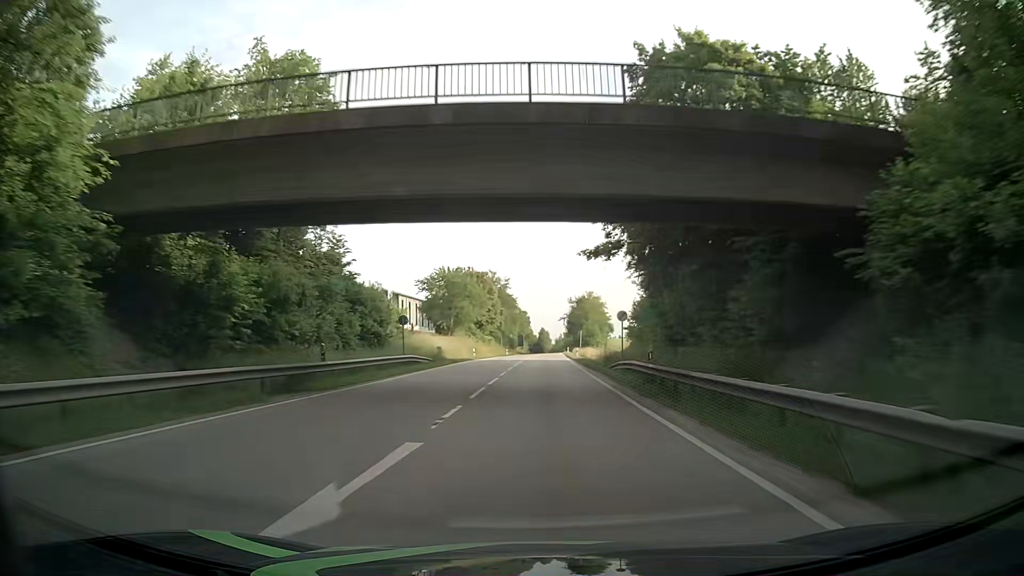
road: primary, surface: asphalt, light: Day
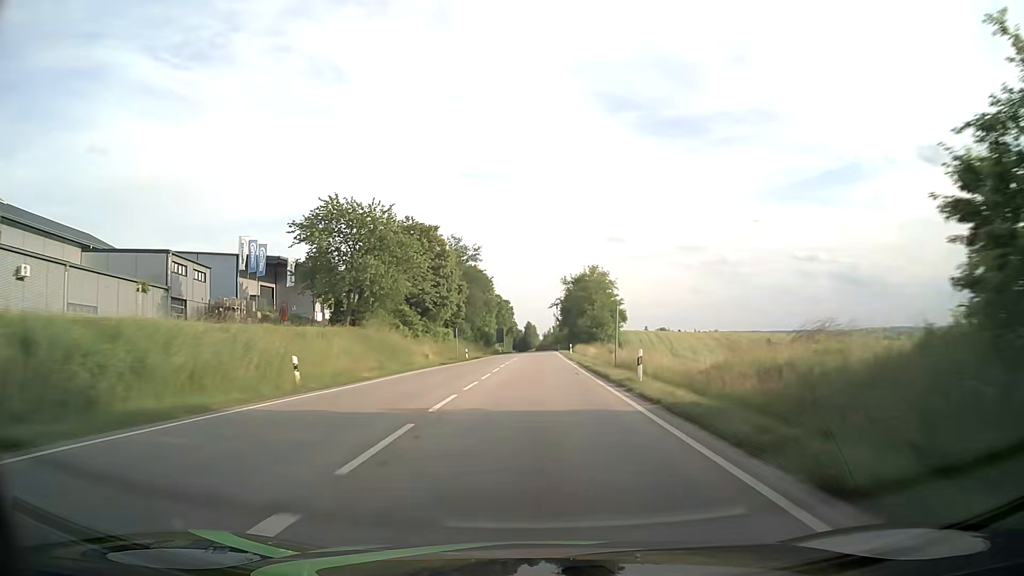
(+1.0, +46.3) m; +2°
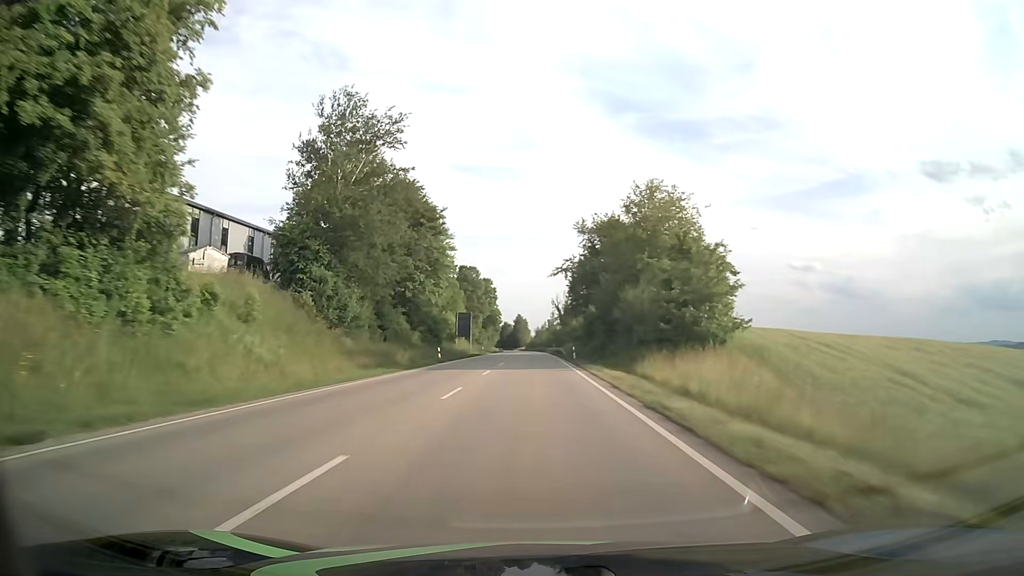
(+0.3, +63.7) m; +1°
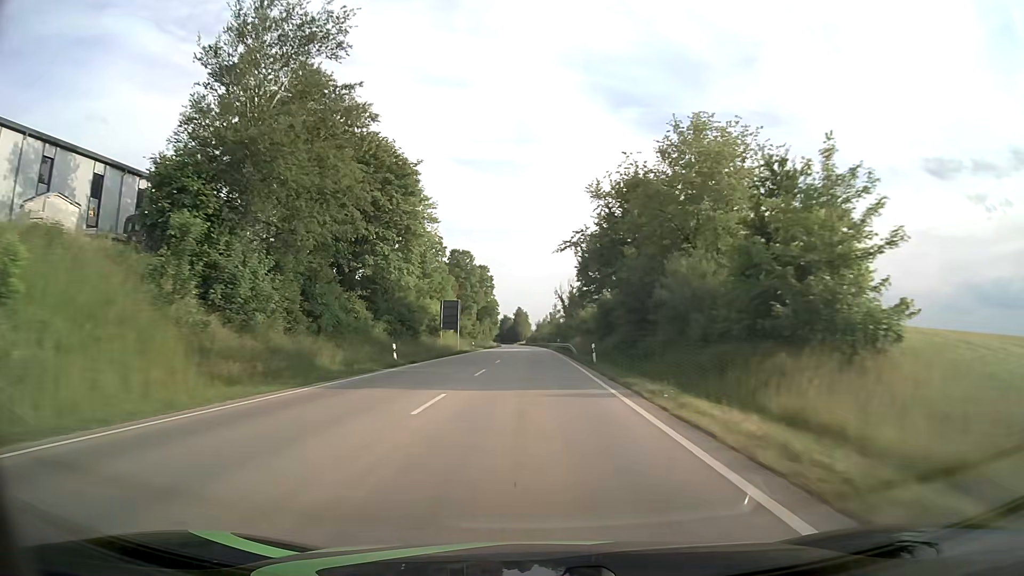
(0.0, +15.9) m; 0°
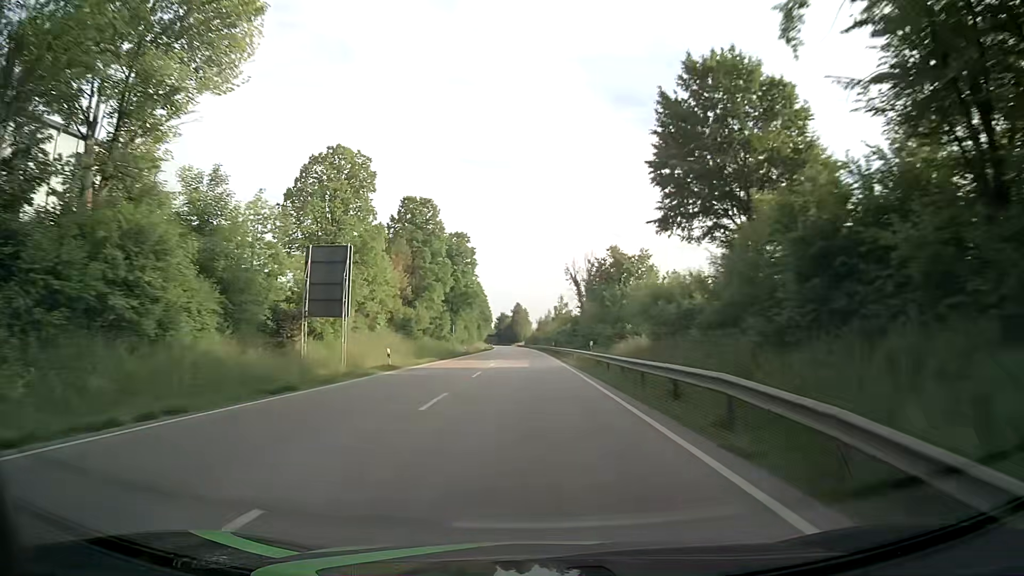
(0.0, +46.3) m; 0°
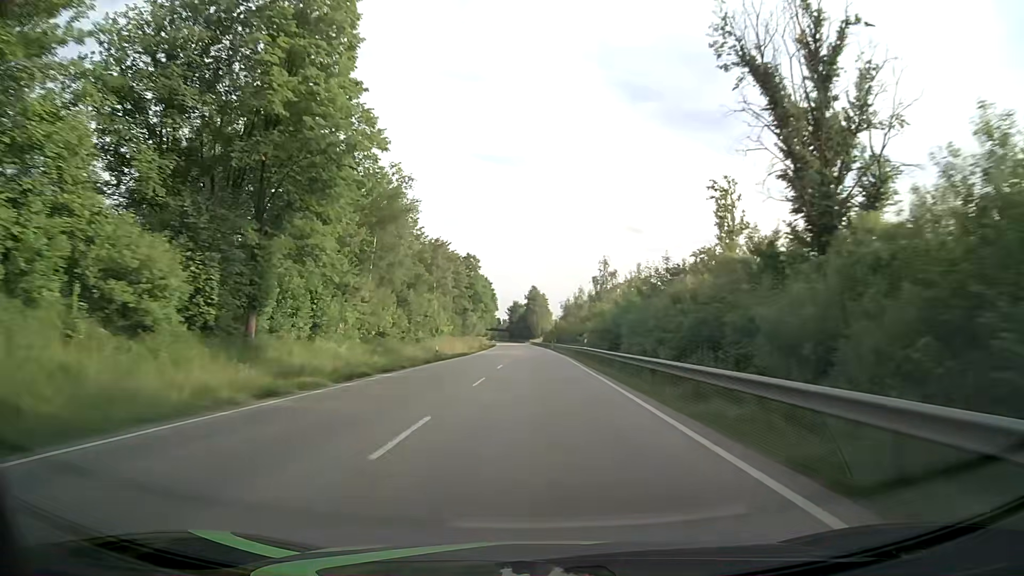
(-1.4, +77.0) m; -2°
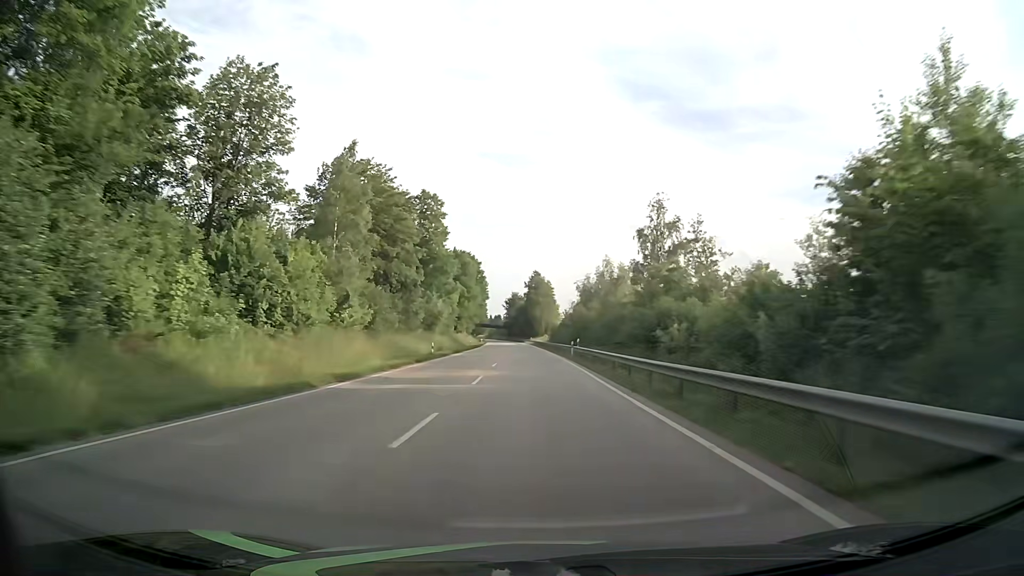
(+0.2, +46.8) m; 0°
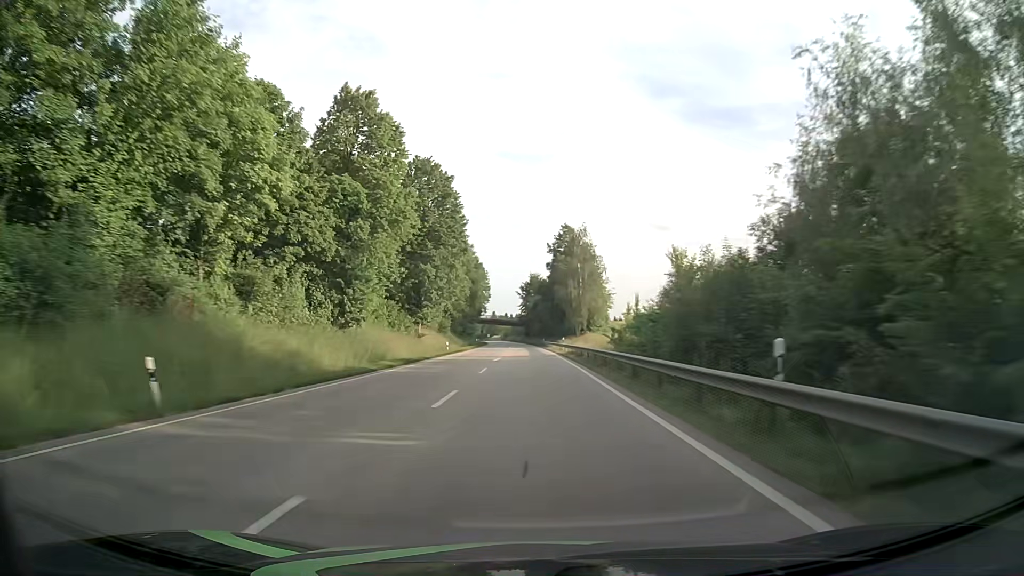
(-1.3, +78.7) m; -2°
(0, +10) (0, +20) (0, +30) (0, +40) (-1, +50) (-1, +60) (-1, +70) (-1, +80) (-2, +90) (-2, +100) m
